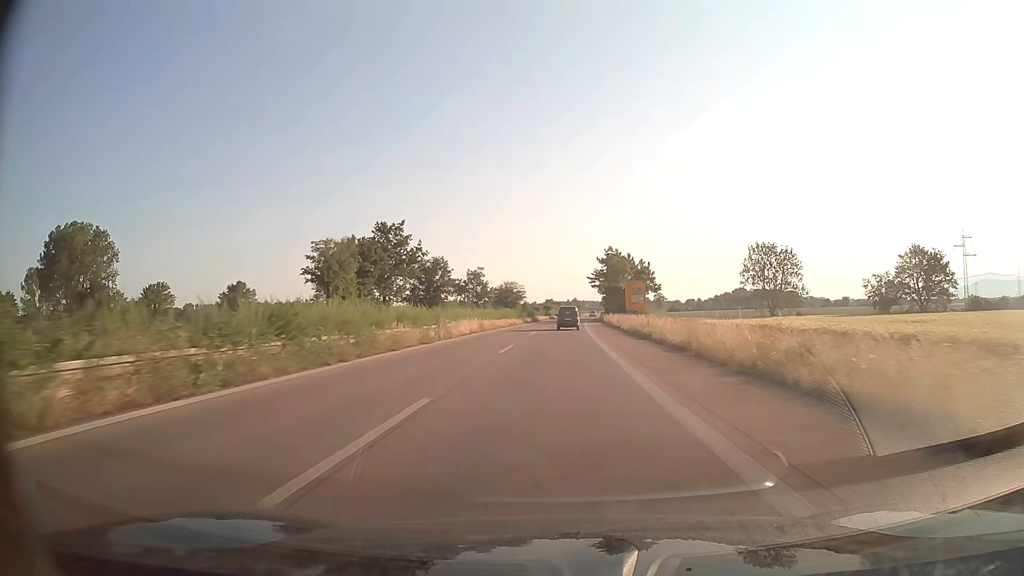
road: trunk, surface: asphalt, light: Day
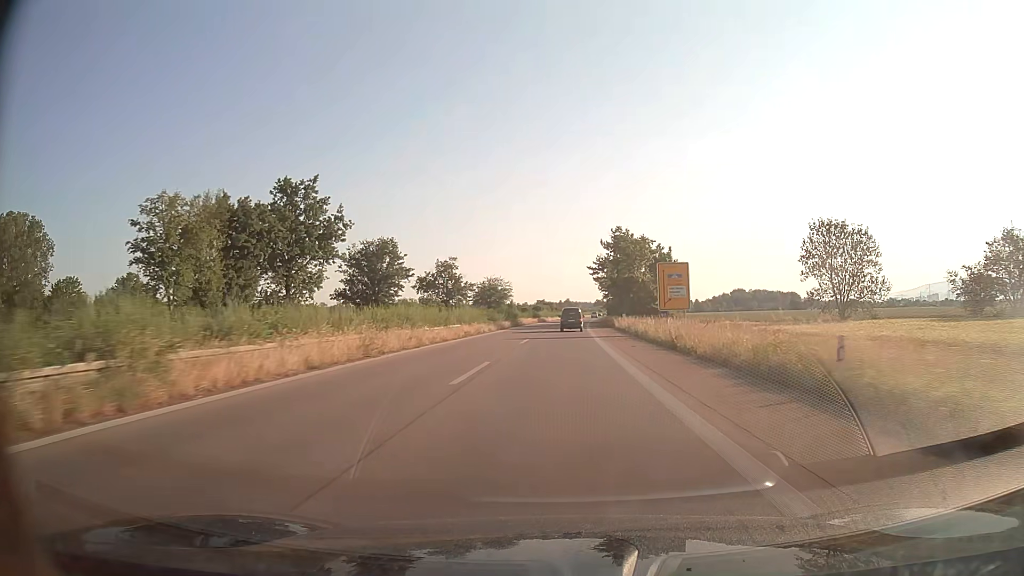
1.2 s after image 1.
(+0.1, +27.9) m; +1°
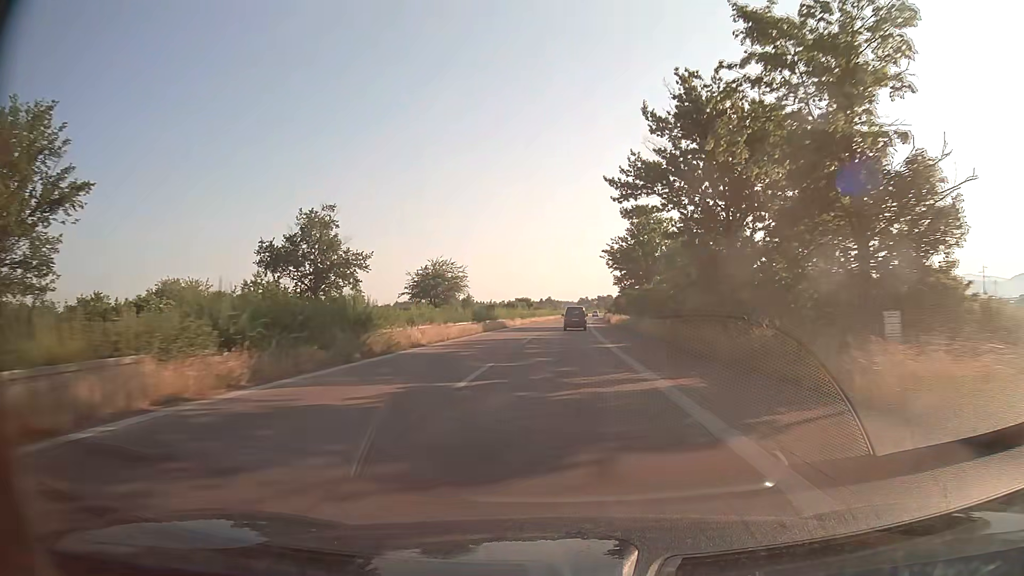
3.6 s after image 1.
(+0.8, +55.3) m; +2°
(0, +10) (0, +20) (0, +30) (0, +40) (+1, +50) (+1, +60) (+1, +70) (+2, +80) (+2, +90) (+3, +100) m
